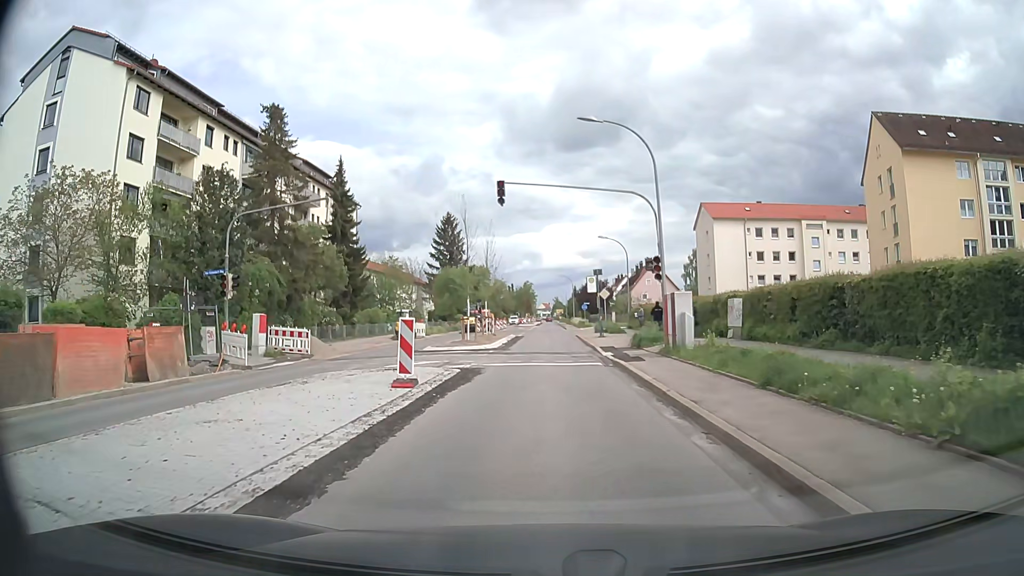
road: secondary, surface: asphalt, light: Day
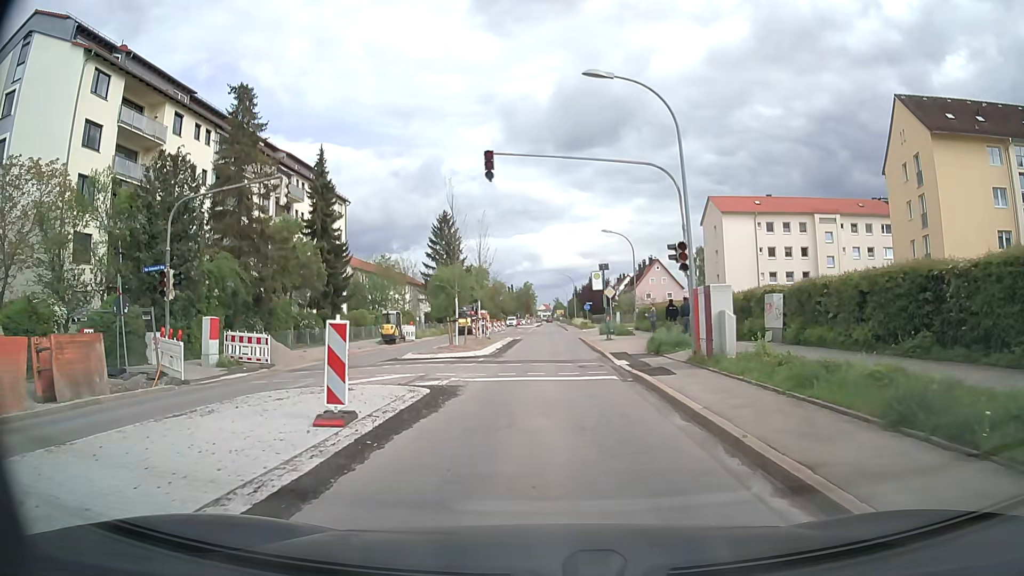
(0.0, +4.3) m; 0°
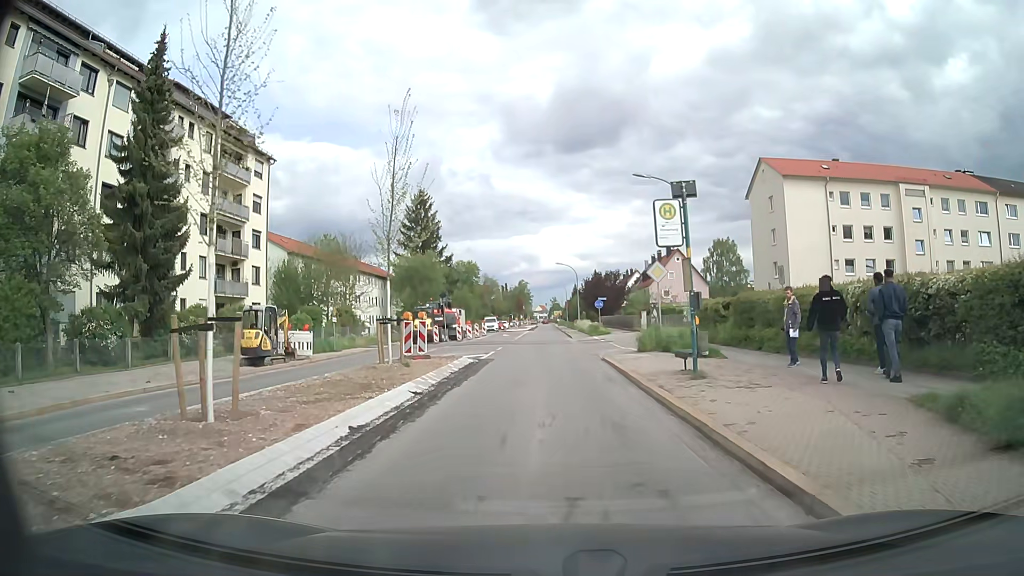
(+0.1, +21.3) m; +1°
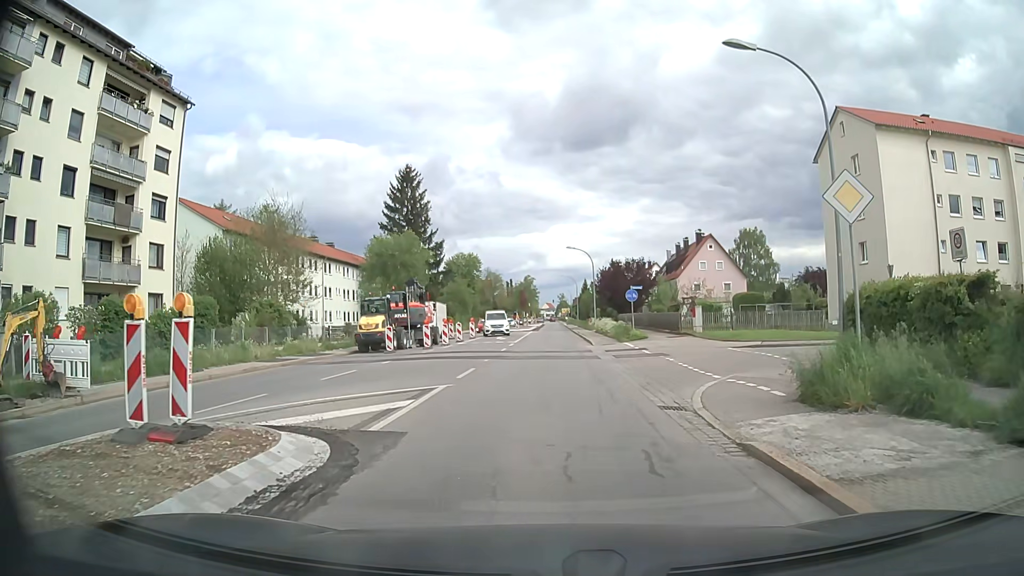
(-0.2, +15.6) m; -1°
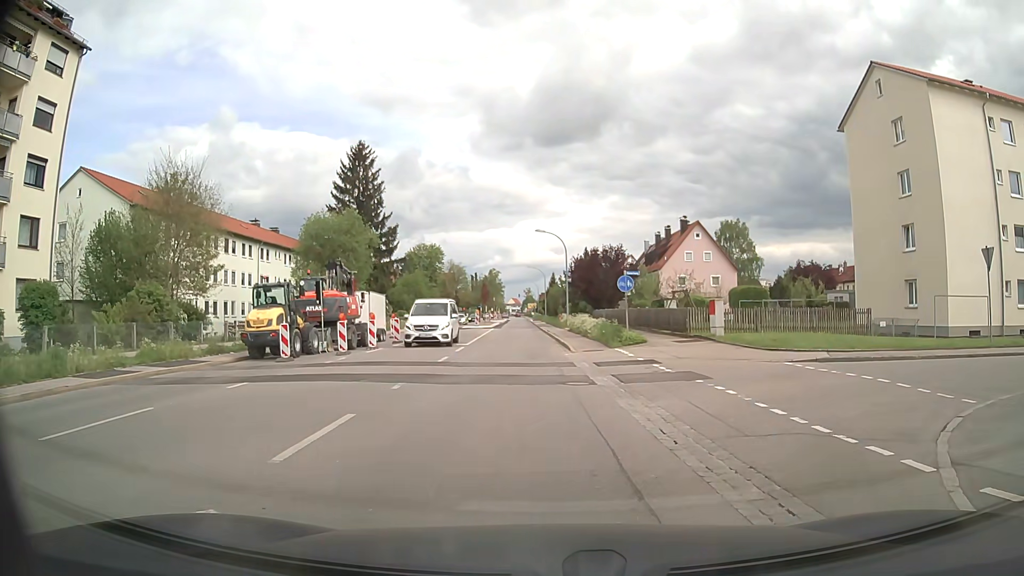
(+0.1, +9.3) m; +2°
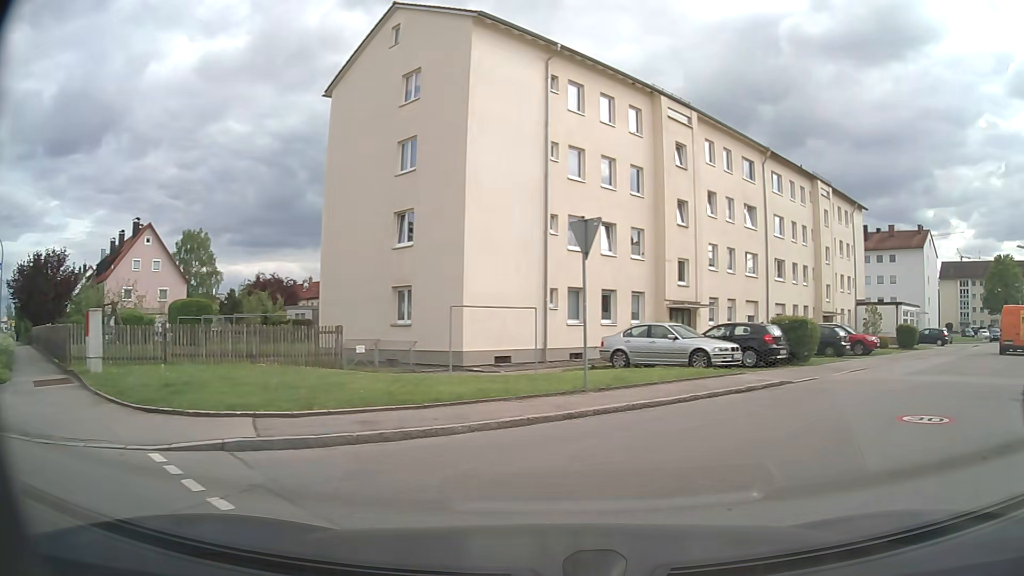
(+3.2, +9.7) m; +45°
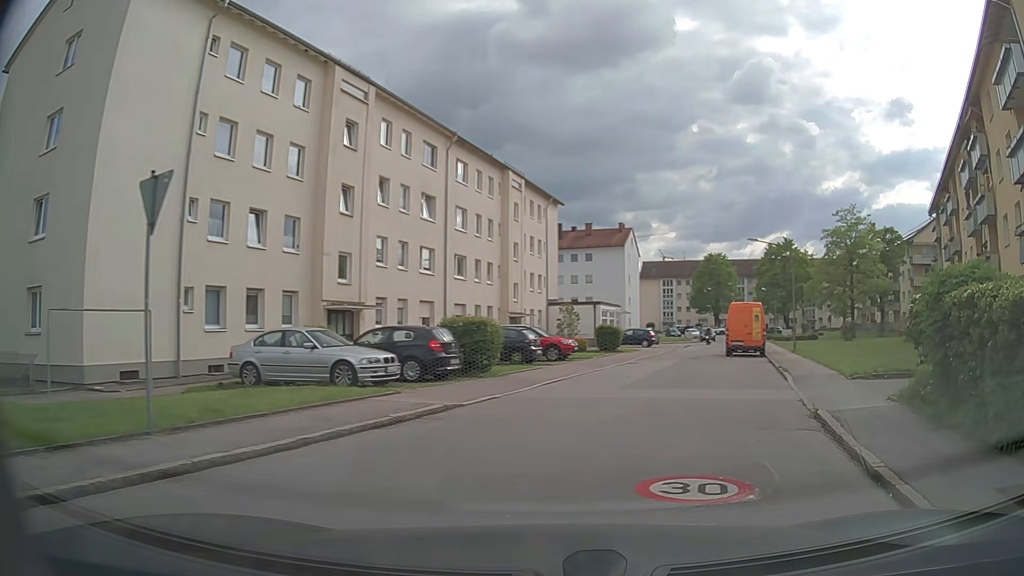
(+1.1, +4.3) m; +27°
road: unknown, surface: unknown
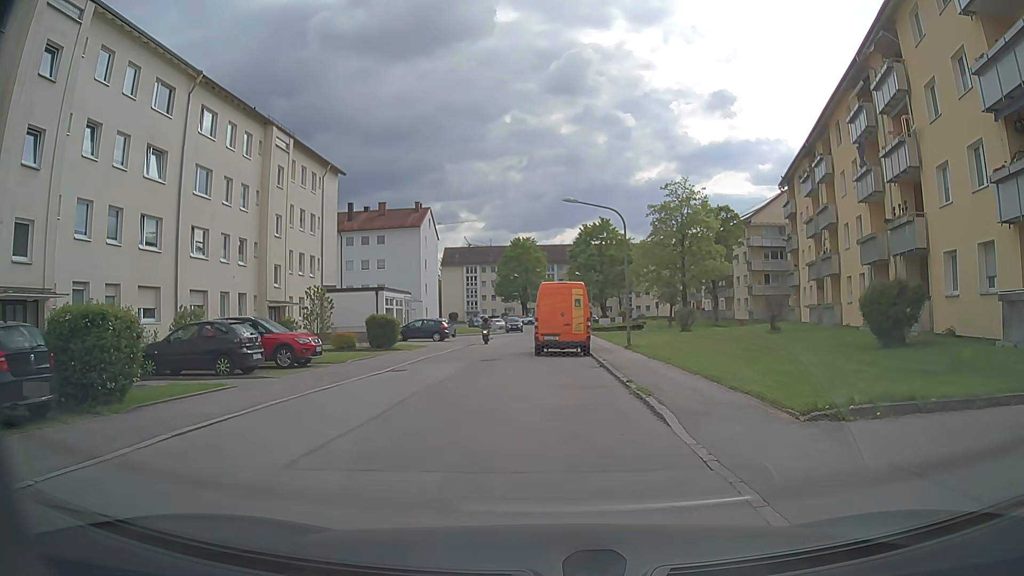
(+1.9, +8.7) m; +17°
